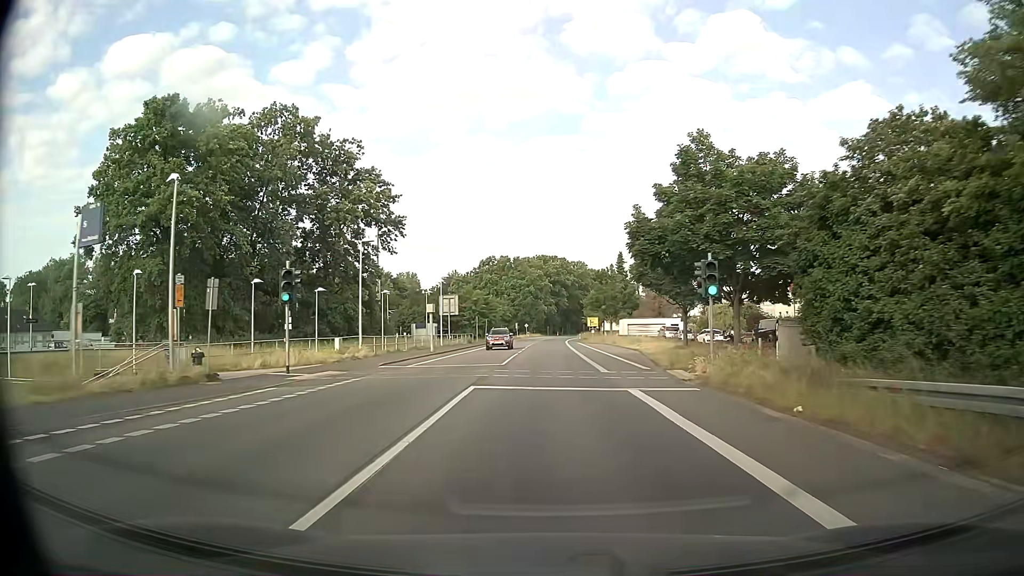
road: secondary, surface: asphalt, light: Day
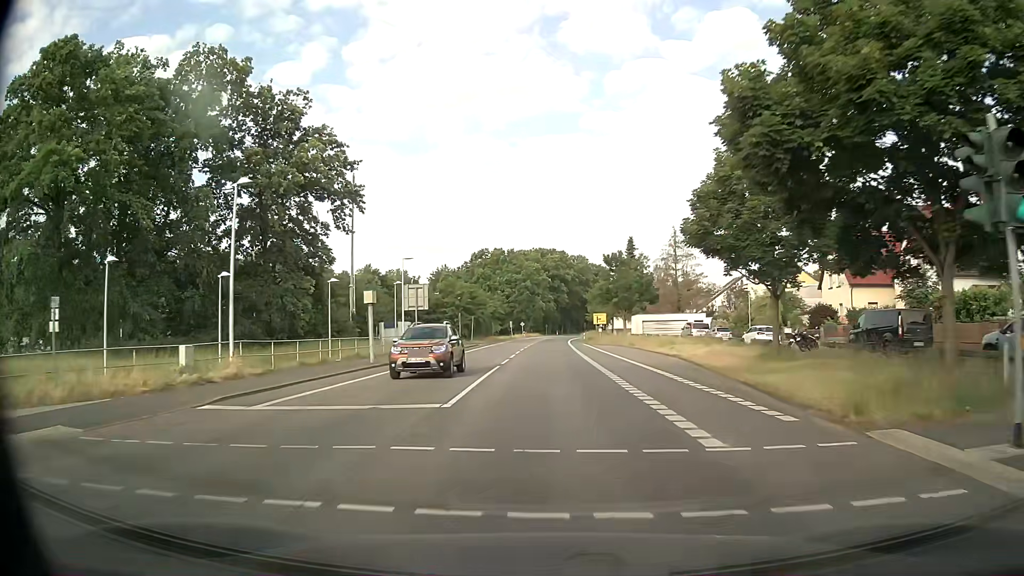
(+0.1, +15.1) m; 0°
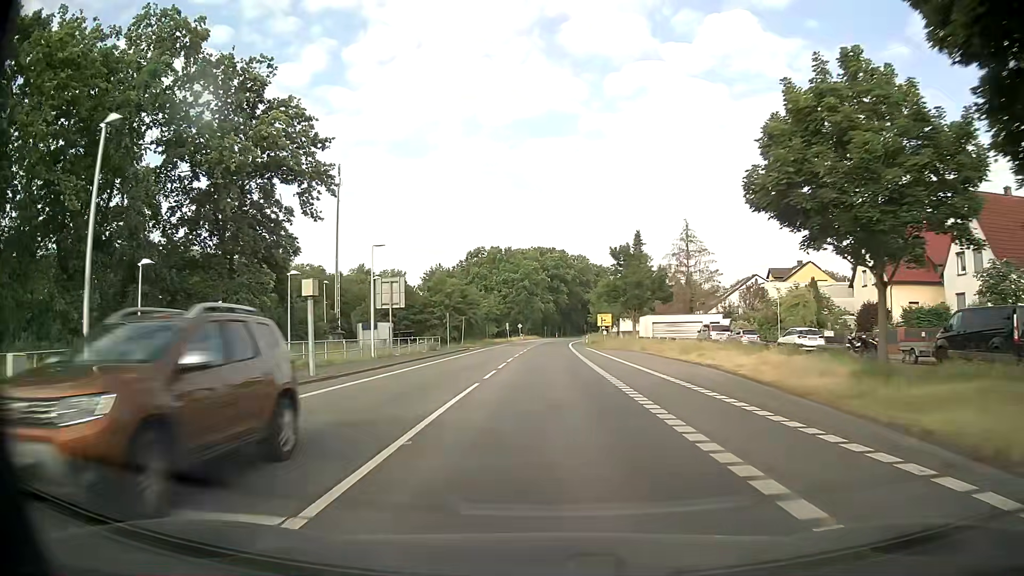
(0.0, +7.6) m; 0°
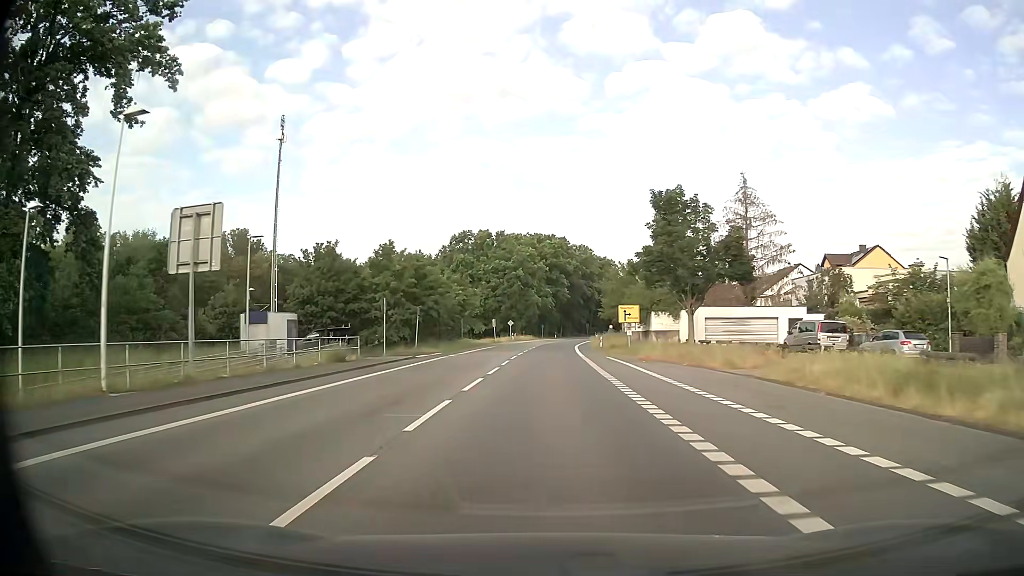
(0.0, +23.0) m; 0°
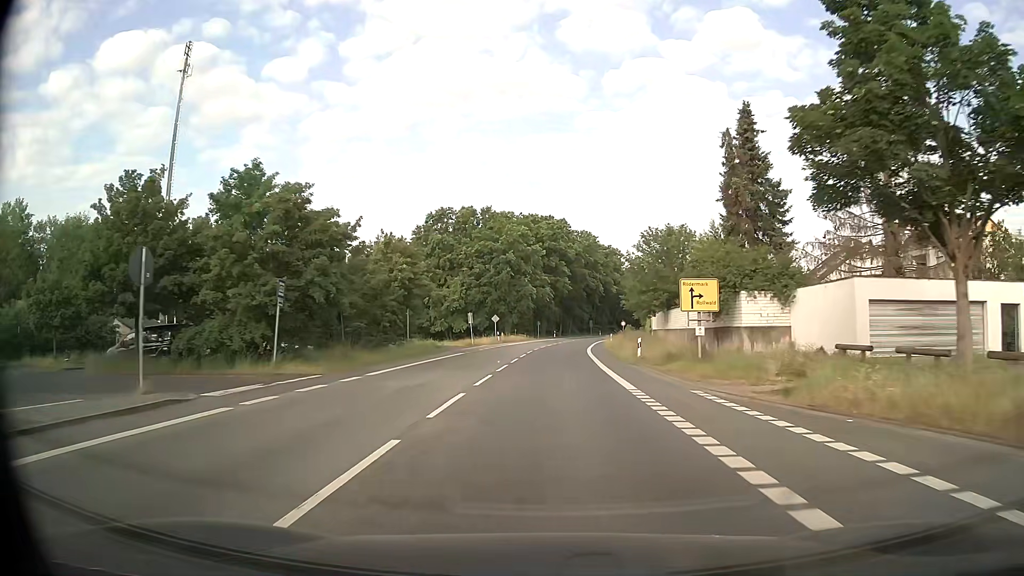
(+0.1, +23.4) m; +1°
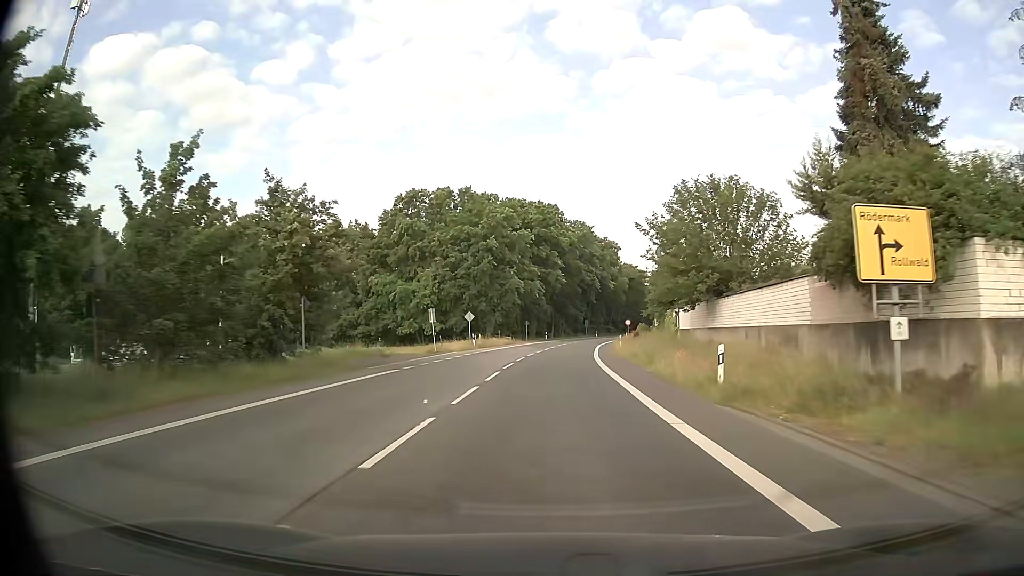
(0.0, +15.9) m; +1°
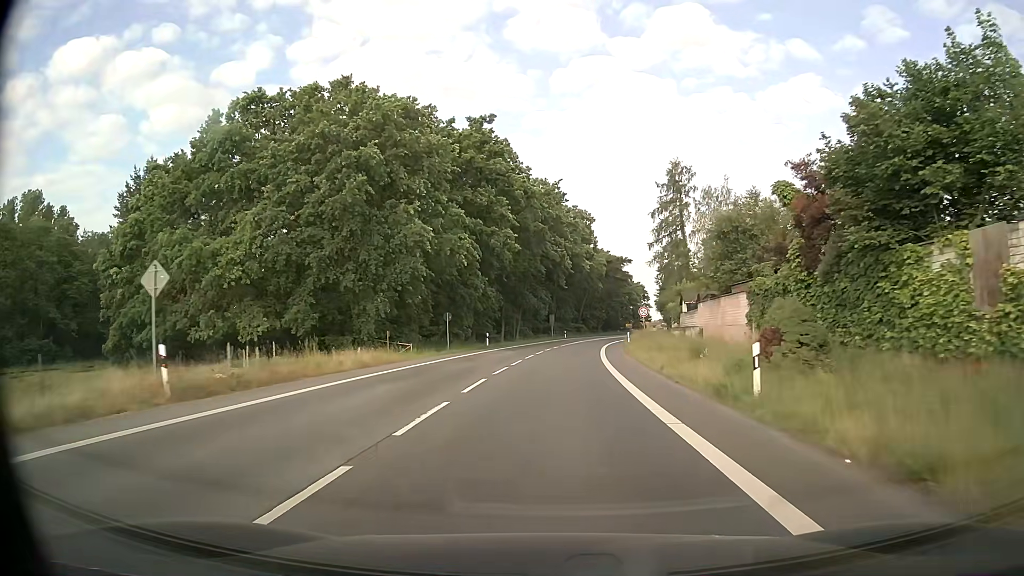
(+1.1, +40.6) m; +3°
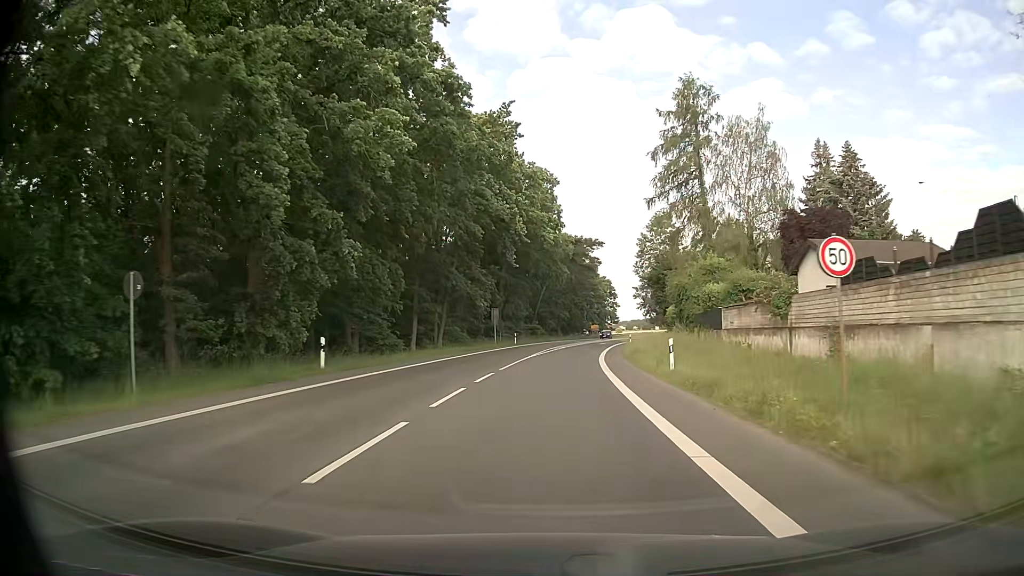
(+1.1, +32.7) m; +4°
(0, +10) (0, +20) (+1, +30) (+2, +40) (+3, +50) (+4, +60) (+5, +70) (+7, +80) (+9, +89) (+11, +99) m
